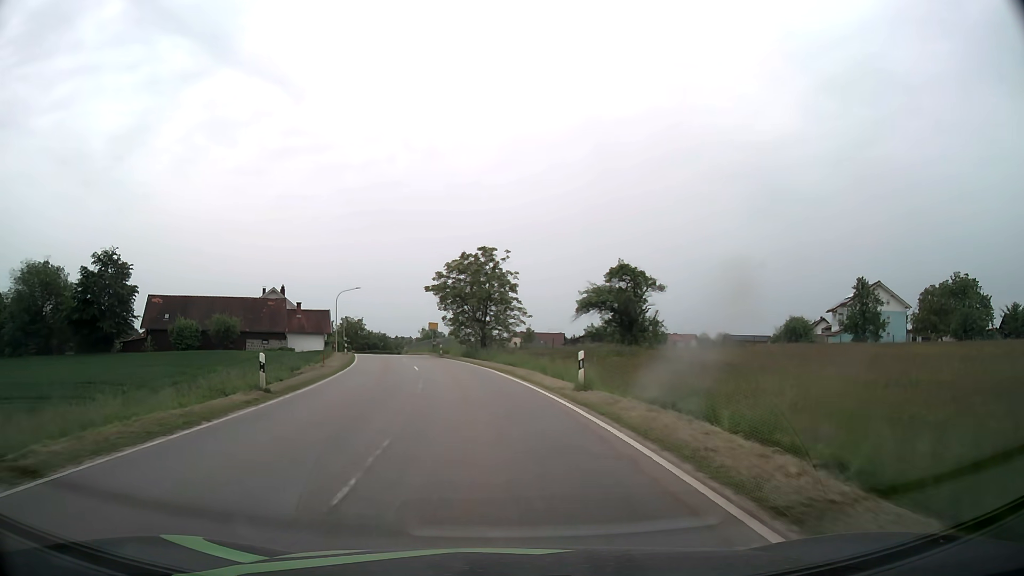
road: tertiary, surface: asphalt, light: Day
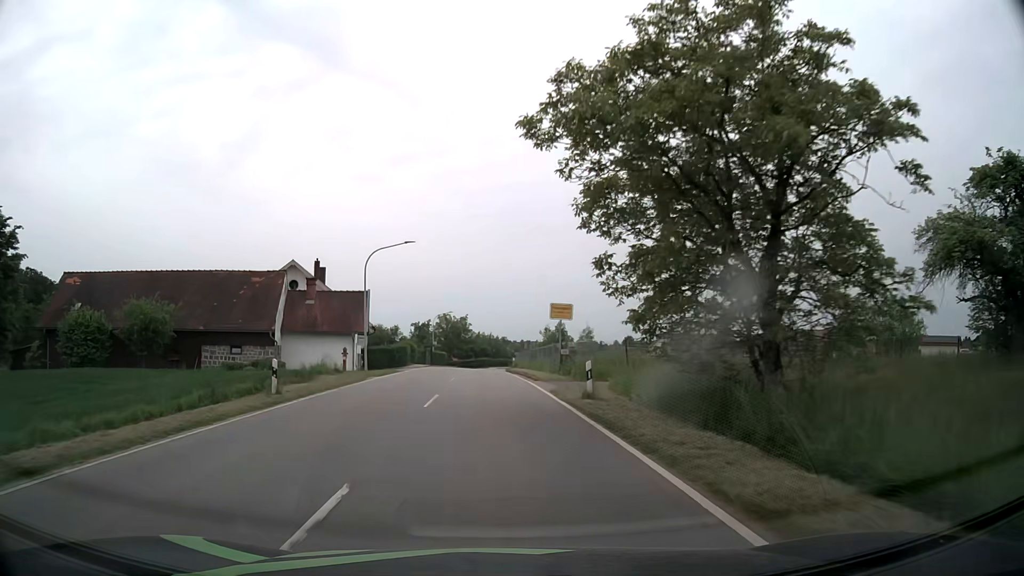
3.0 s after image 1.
(-3.9, +38.8) m; -11°
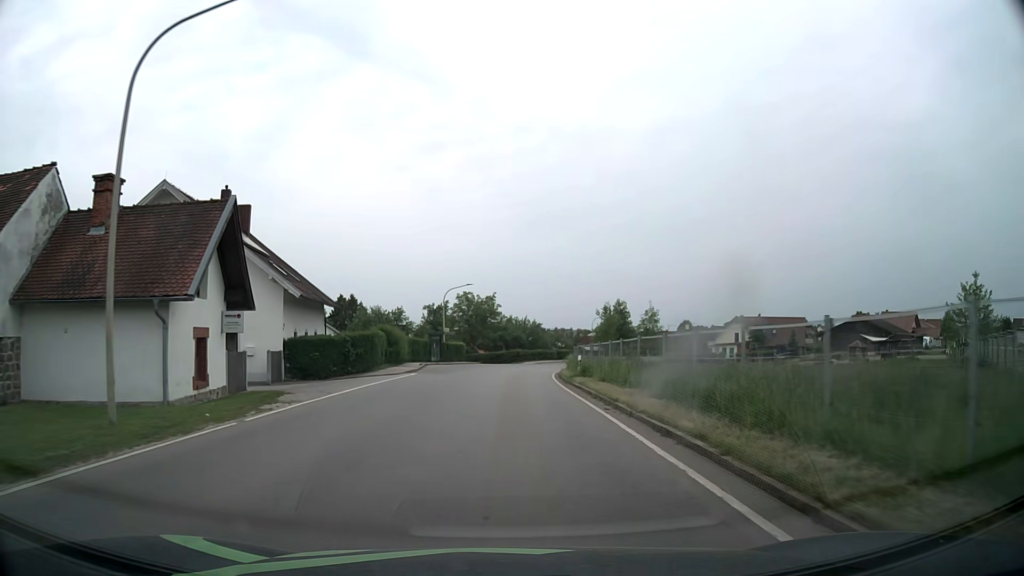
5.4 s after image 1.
(-1.0, +28.5) m; -3°
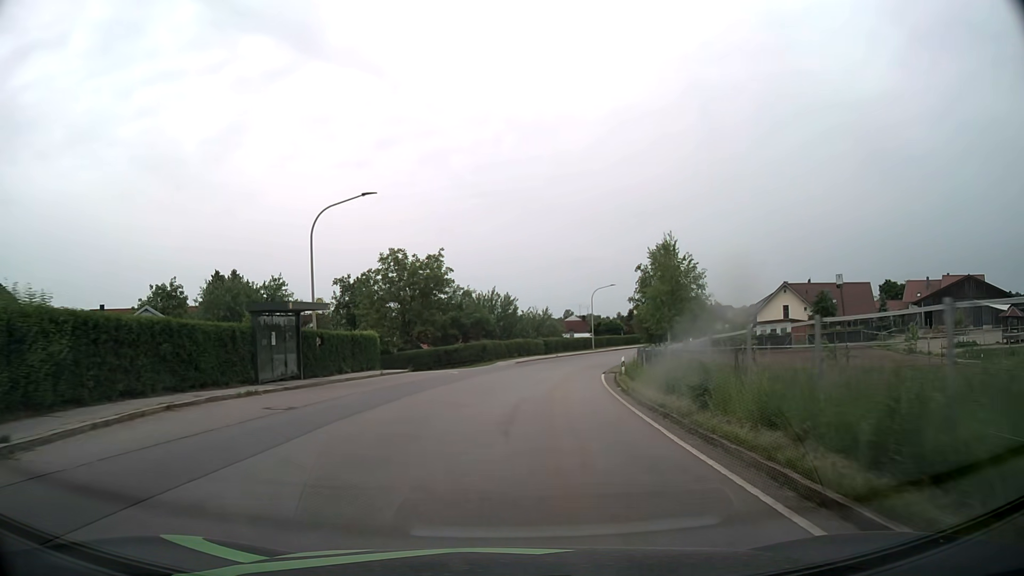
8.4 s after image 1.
(+0.3, +36.9) m; +3°
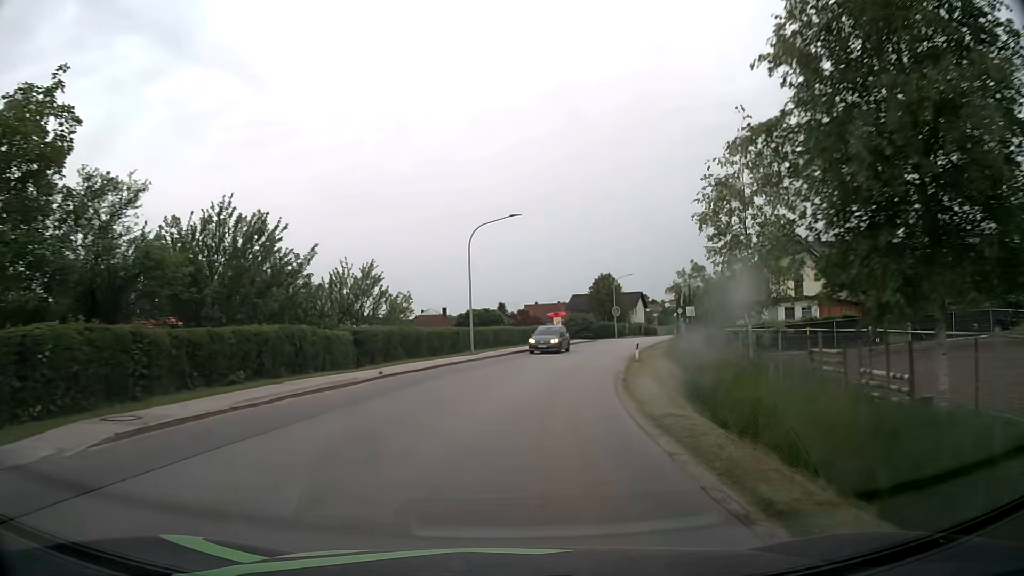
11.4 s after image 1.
(+3.7, +39.7) m; +12°
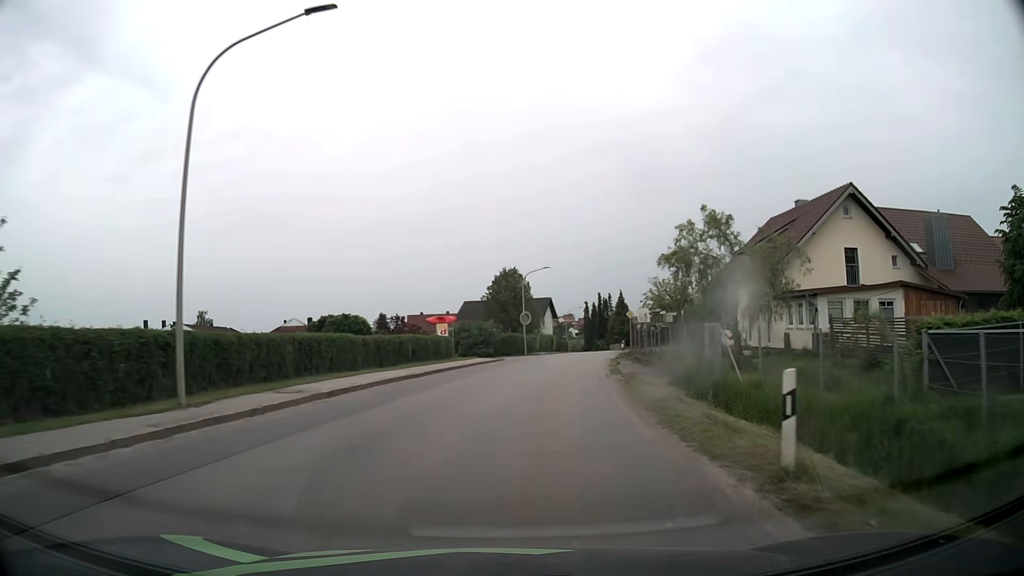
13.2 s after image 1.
(+1.9, +23.8) m; +9°
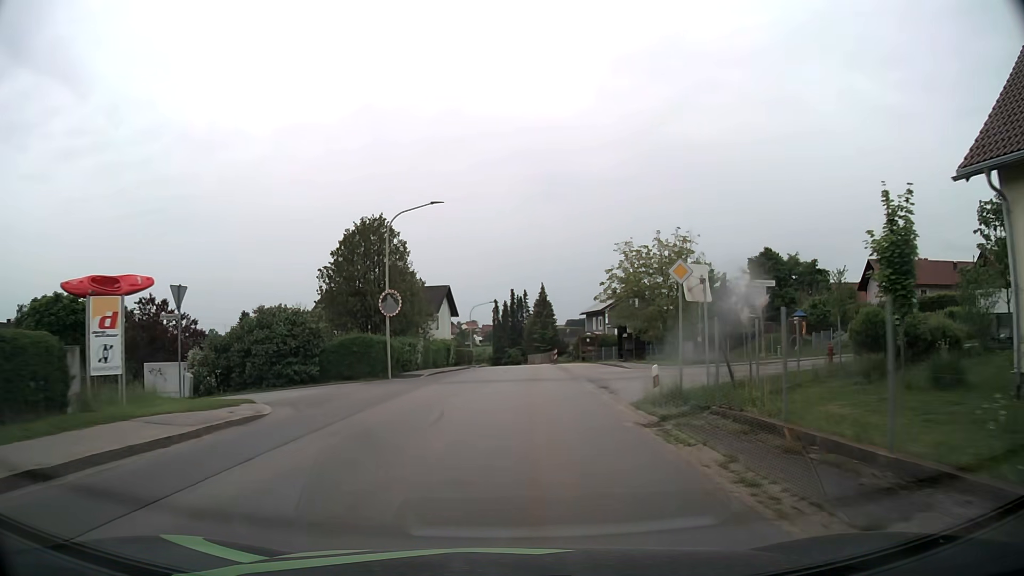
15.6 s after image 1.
(+2.4, +31.4) m; +8°
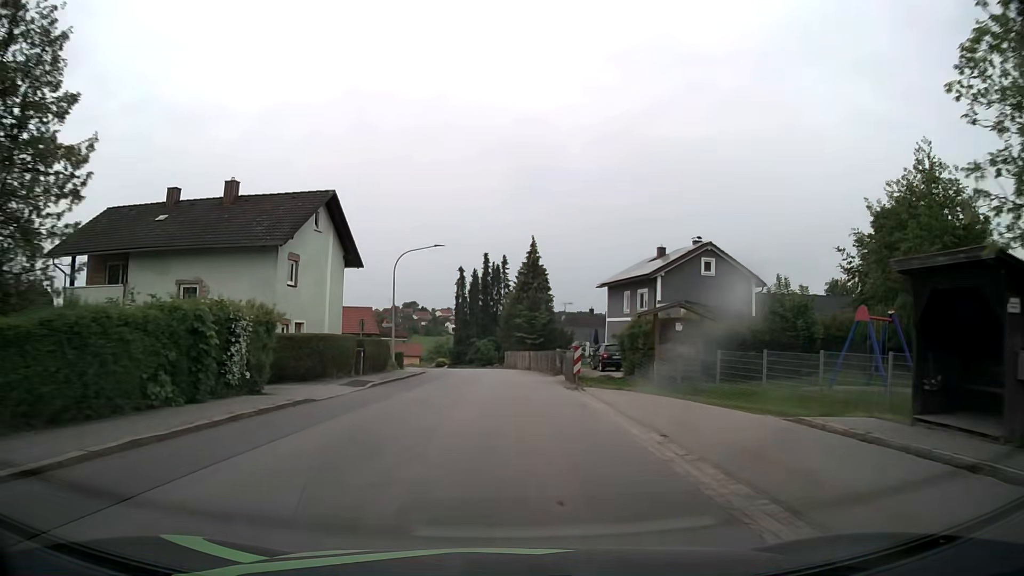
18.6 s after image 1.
(+1.2, +38.8) m; +2°
(0, +10) (0, +20) (0, +30) (0, +40) (-1, +50) (-2, +60) (-5, +70) (-8, +79) (-13, +88) (-18, +96) m
